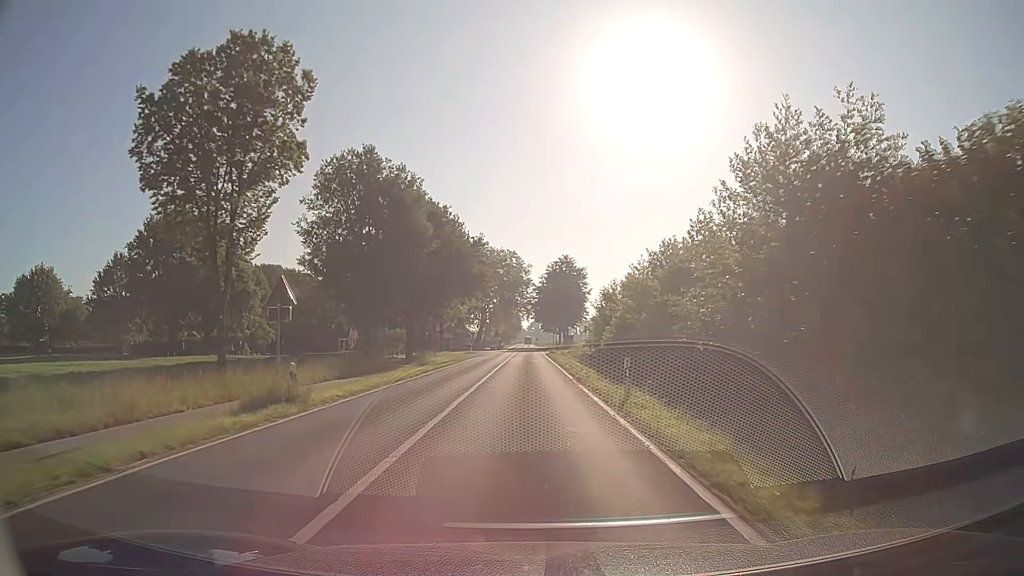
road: secondary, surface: asphalt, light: Day
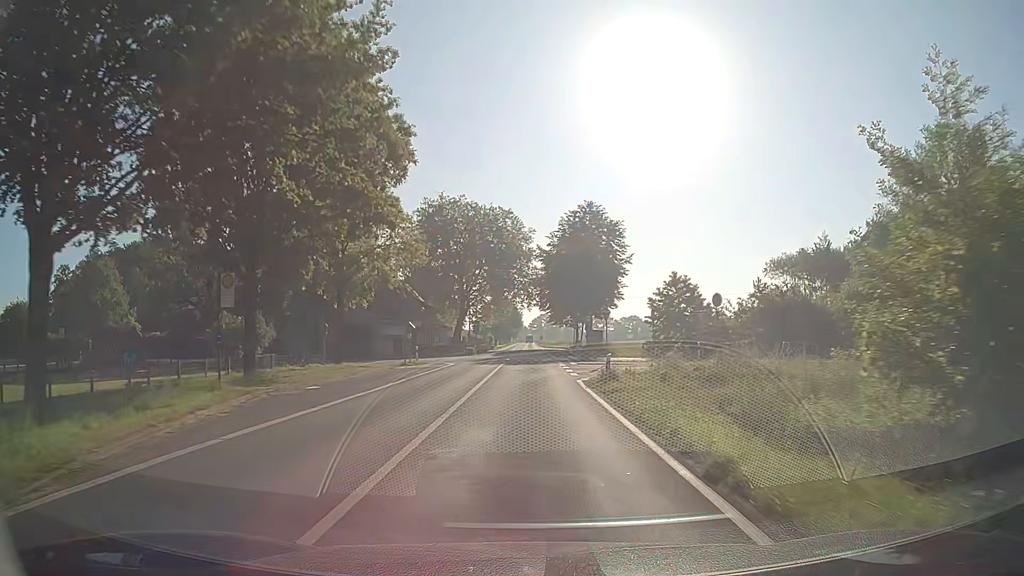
(0.0, +46.2) m; 0°
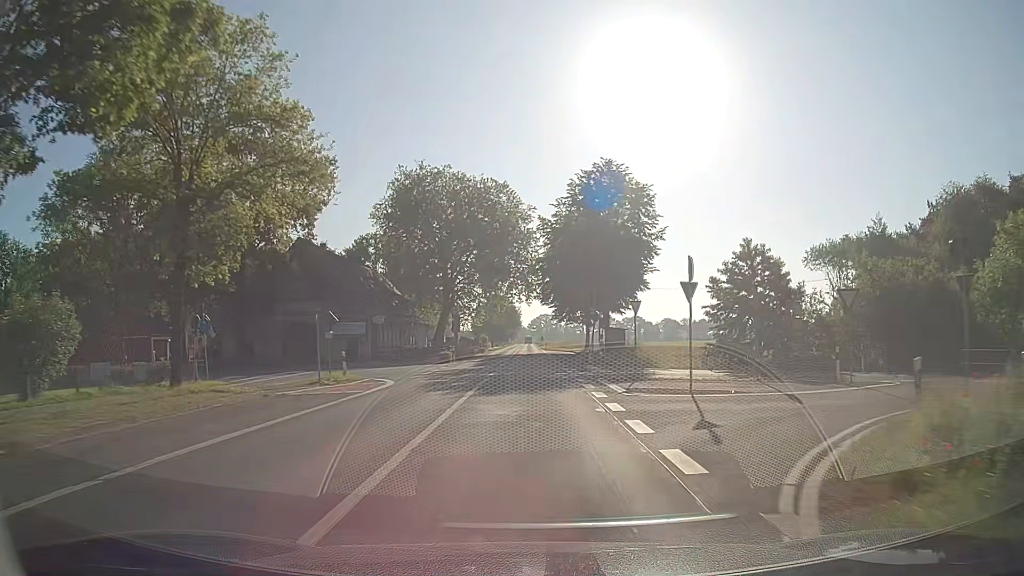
(-0.1, +18.6) m; 0°
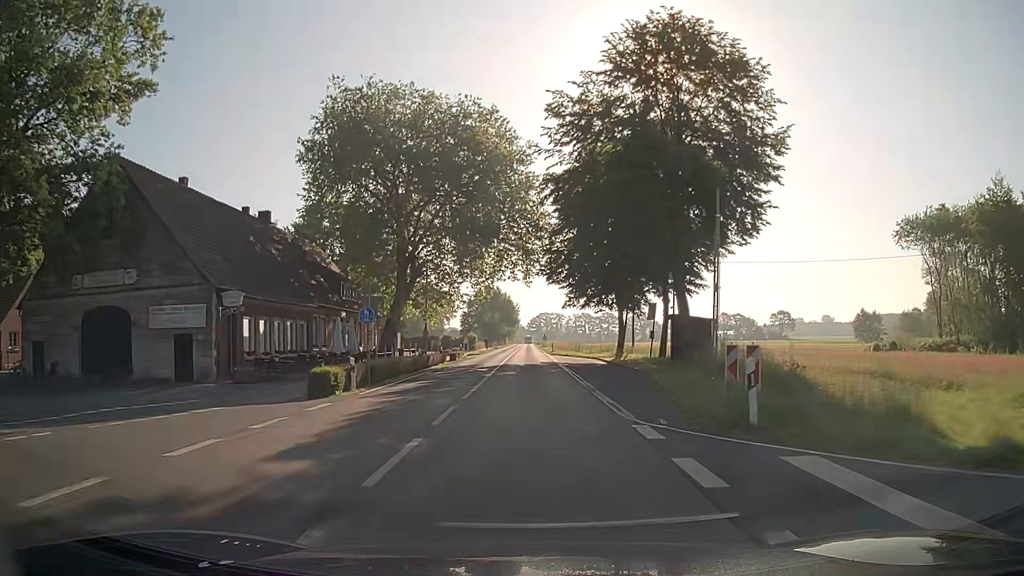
(-0.1, +27.8) m; -1°
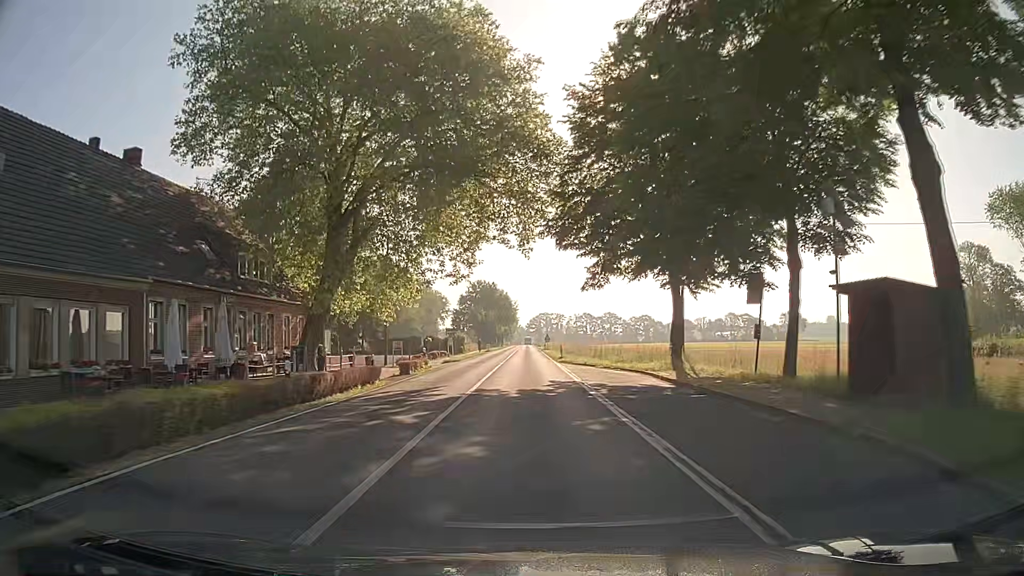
(+0.1, +18.6) m; 0°
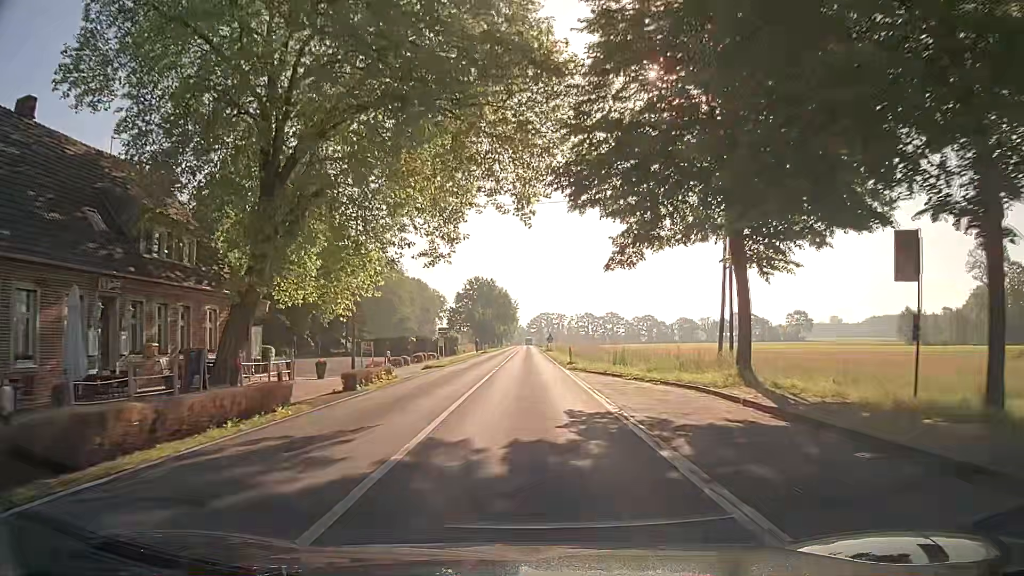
(0.0, +9.3) m; 0°
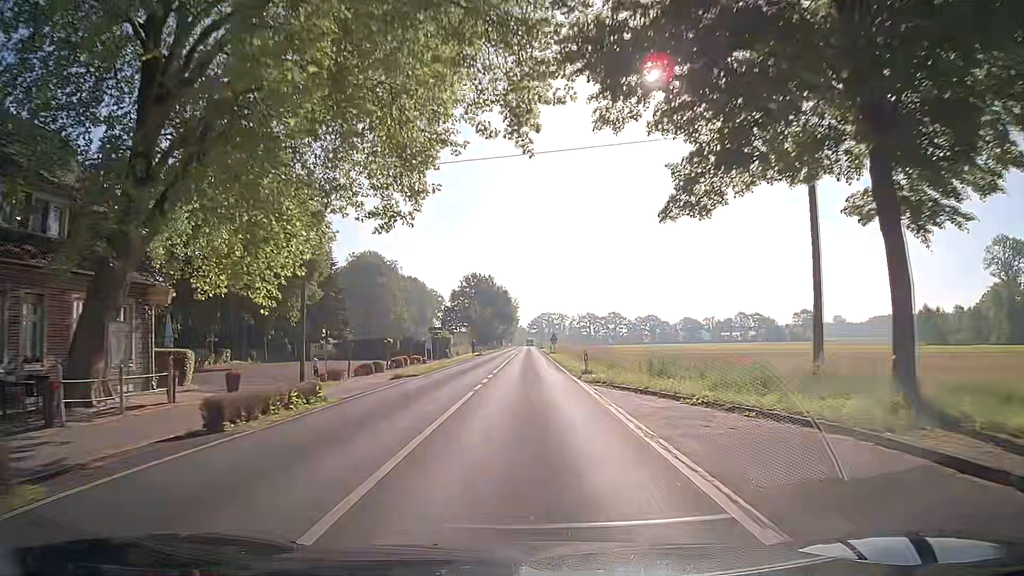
(0.0, +9.3) m; 0°
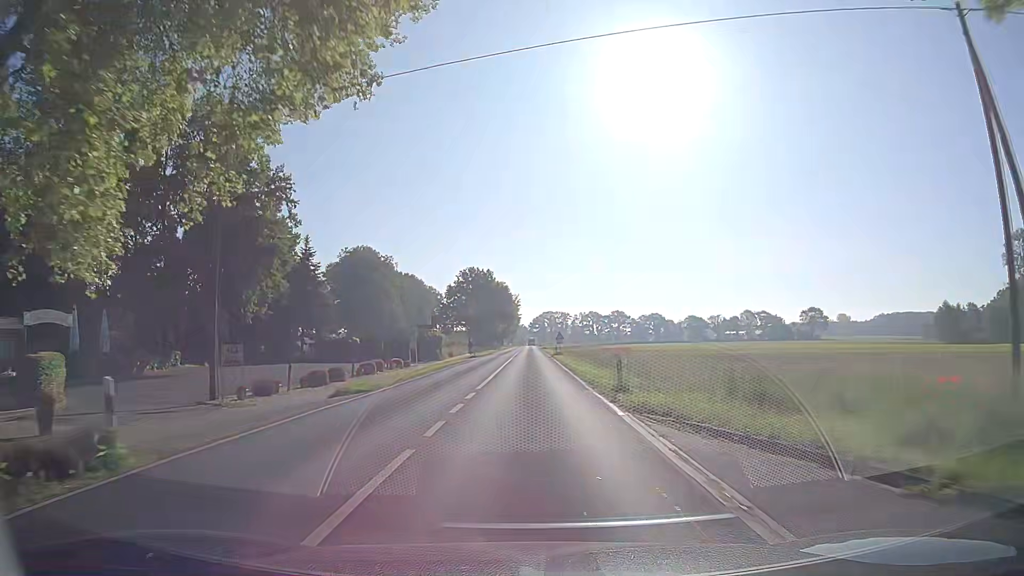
(0.0, +9.3) m; 0°
(0, +10) (0, +20) (0, +30) (0, +40) (0, +50) (0, +60) (0, +70) (0, +80) (0, +90) (0, +100) m
